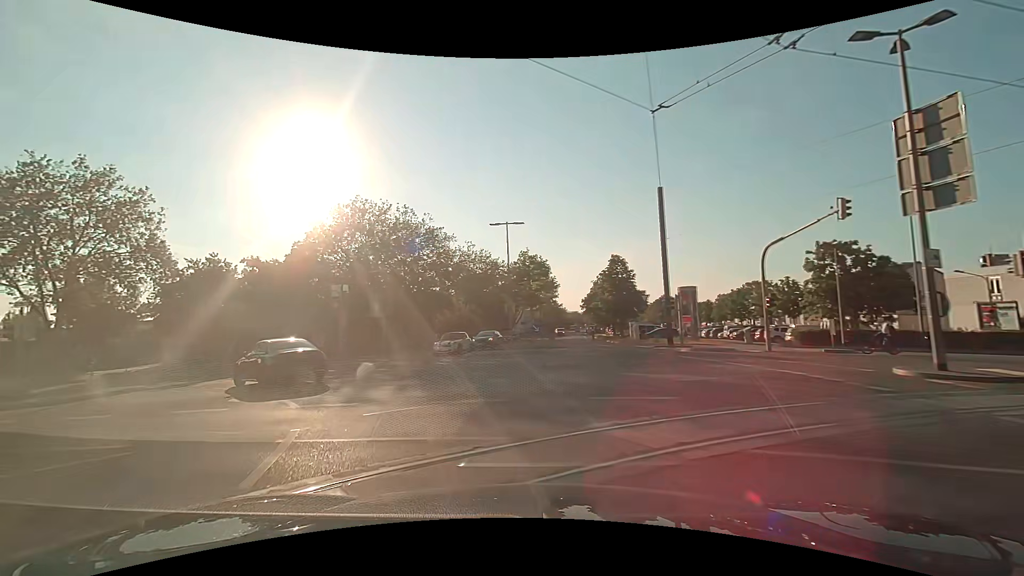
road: secondary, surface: asphalt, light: Day
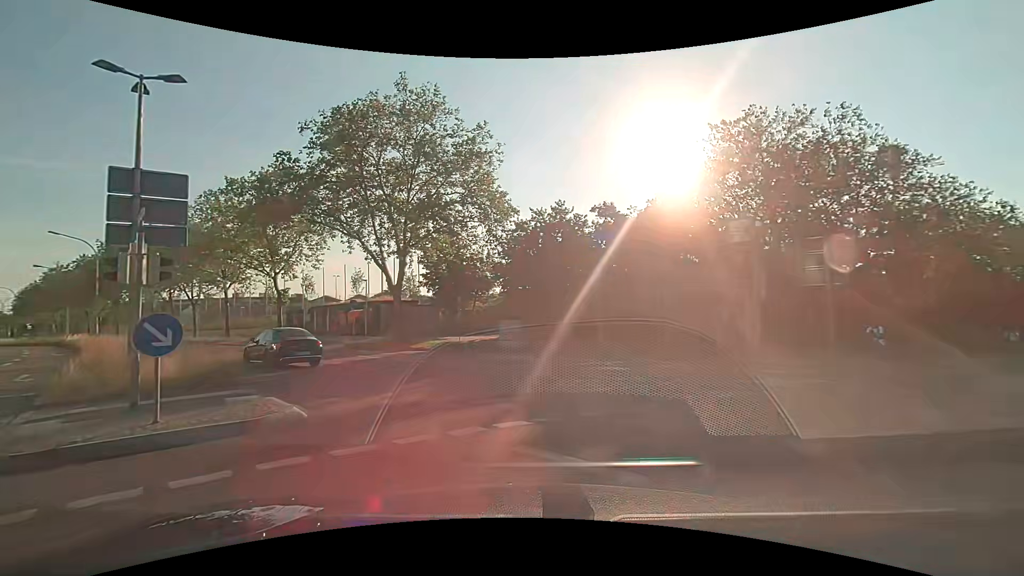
(-6.4, +16.2) m; -39°
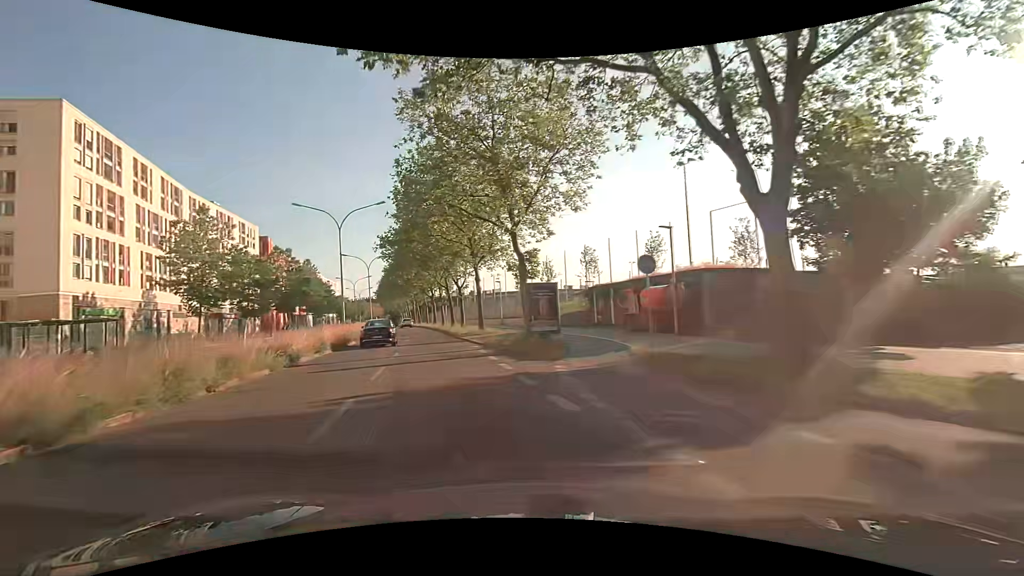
(-5.8, +19.6) m; -35°
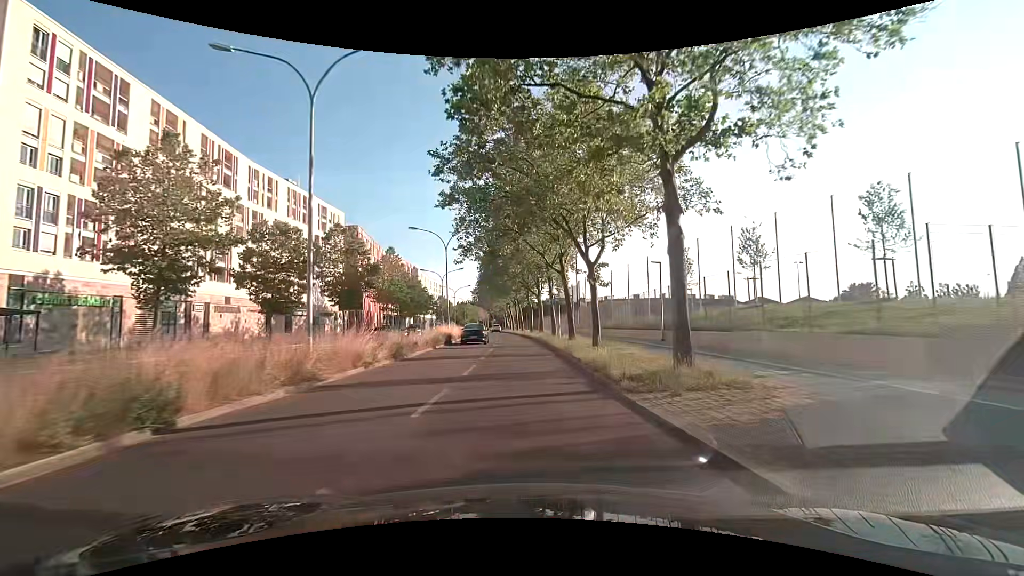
(-3.5, +23.1) m; -11°
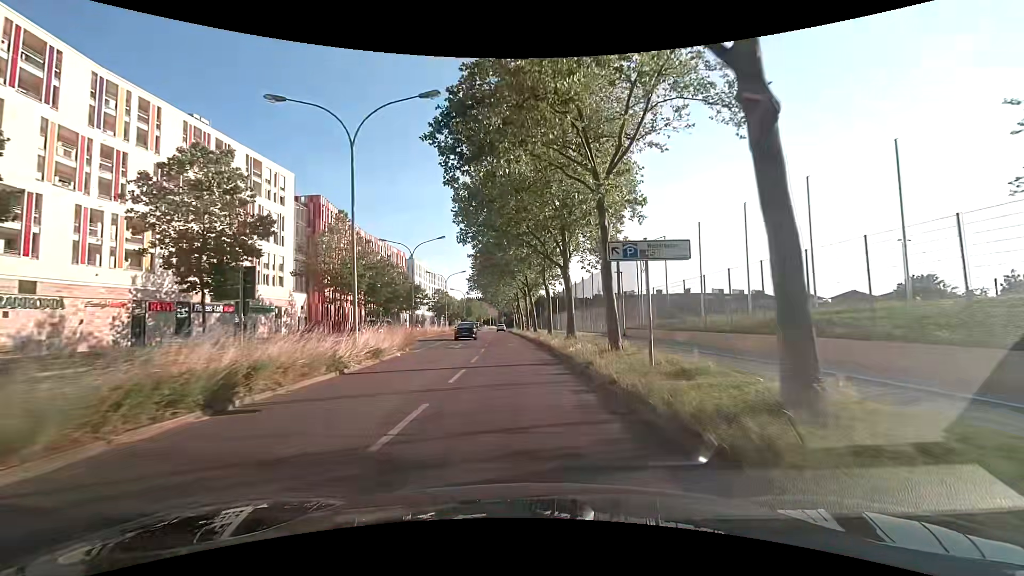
(-0.9, +26.2) m; -2°
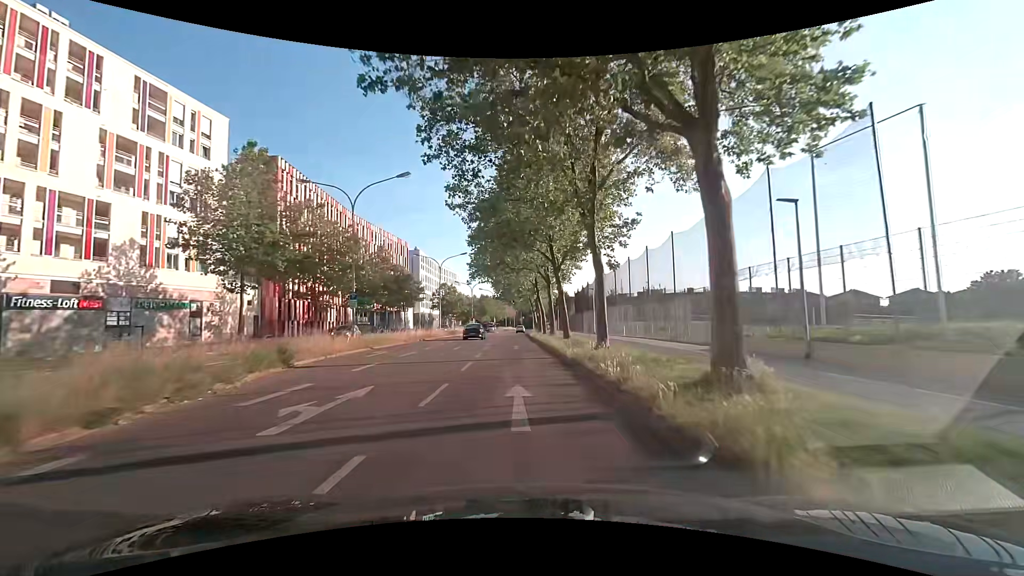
(-0.8, +21.4) m; -3°
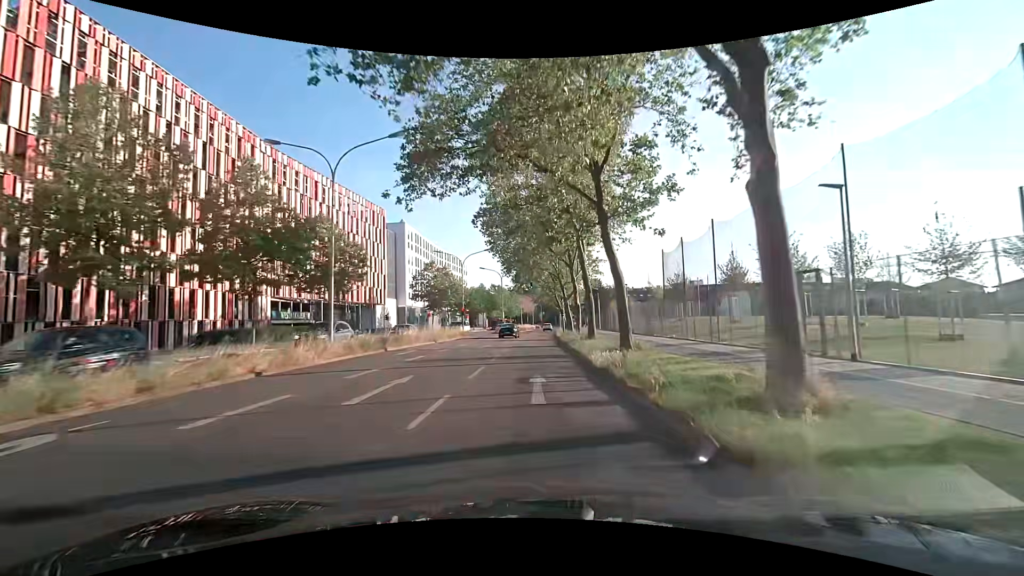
(-1.1, +38.0) m; -2°
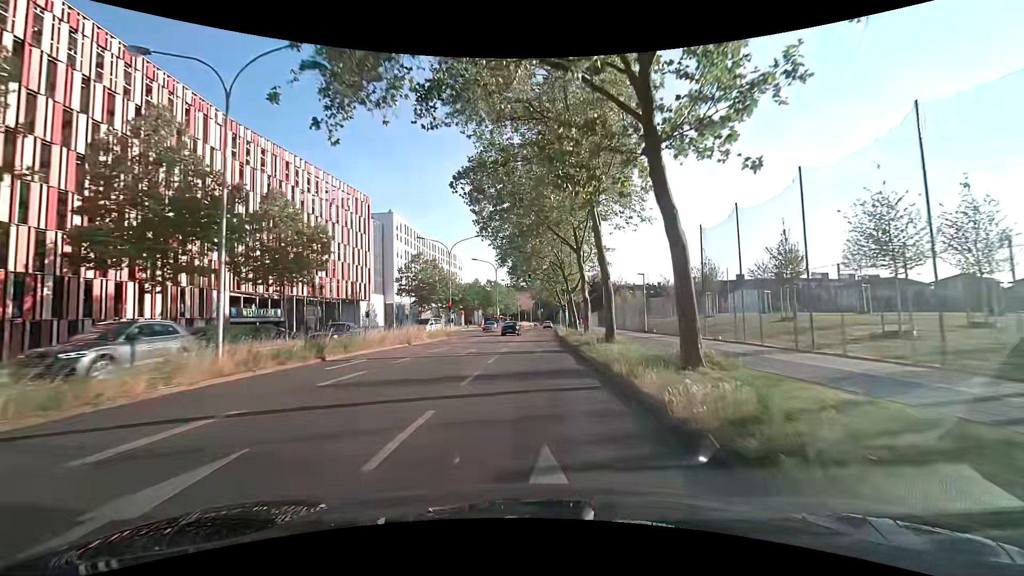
(0.0, +7.8) m; 0°
(0, +10) (0, +20) (0, +30) (+1, +40) (+1, +50) (+1, +60) (+2, +70) (+2, +80) (+3, +90) (+3, +100) m
